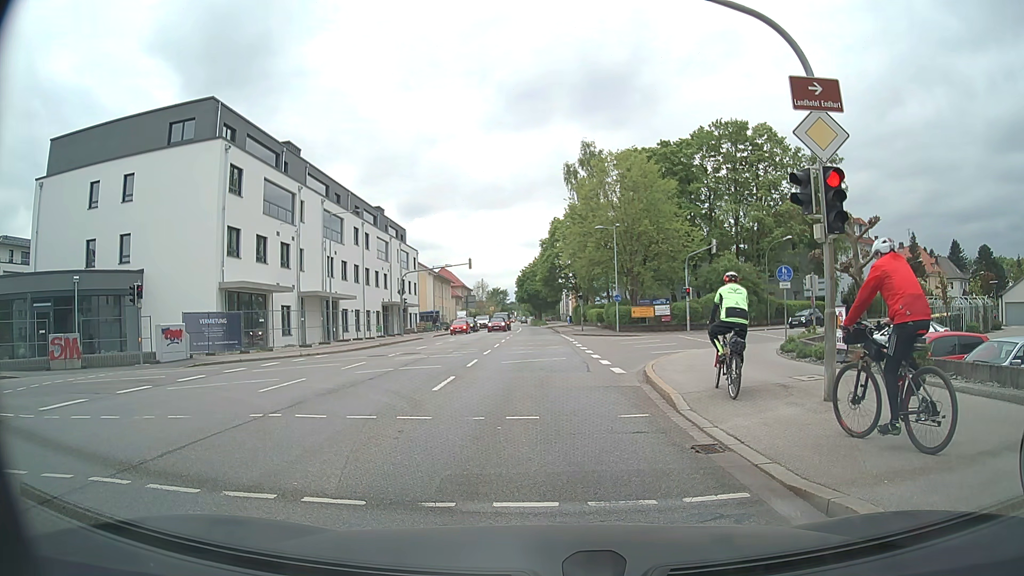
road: secondary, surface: asphalt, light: Day
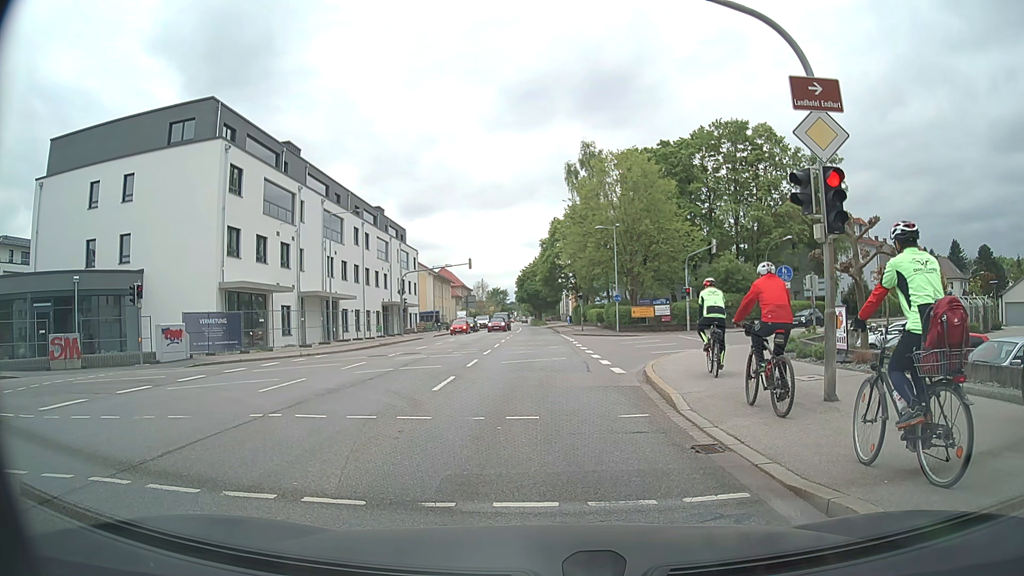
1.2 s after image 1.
(0.0, 0.0) m; 0°
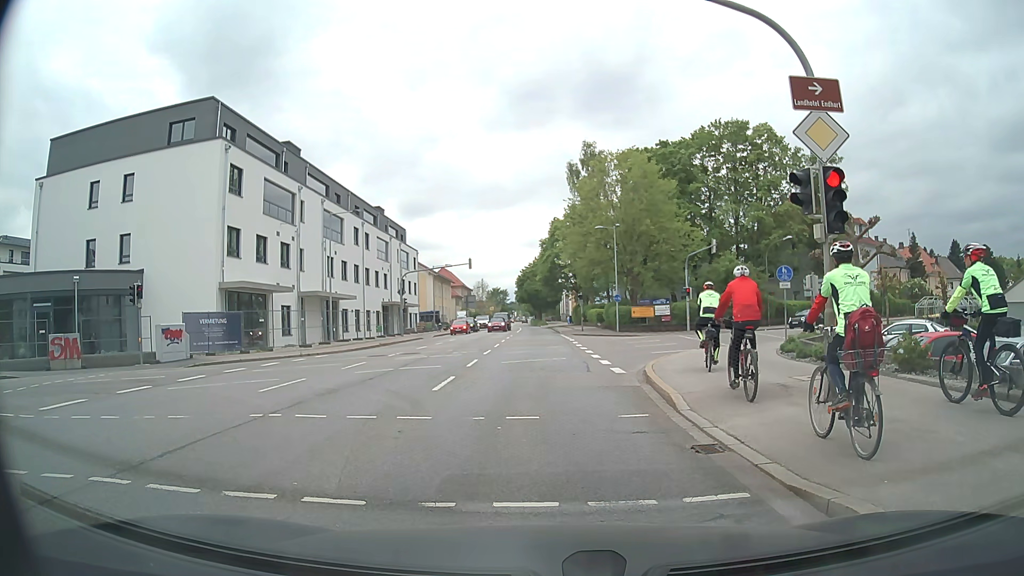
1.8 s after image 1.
(0.0, 0.0) m; 0°
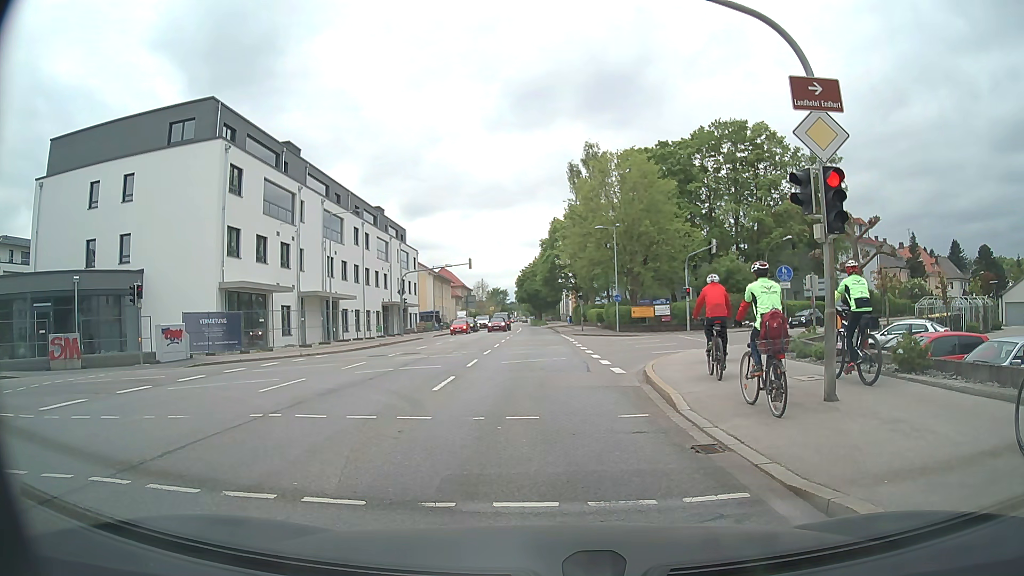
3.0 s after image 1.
(0.0, 0.0) m; 0°
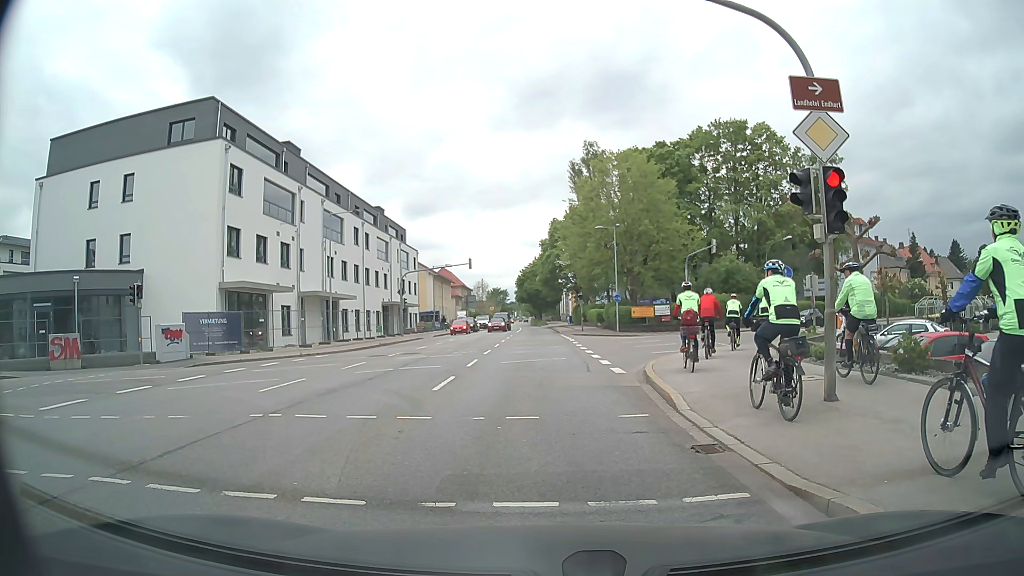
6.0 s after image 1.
(0.0, 0.0) m; 0°
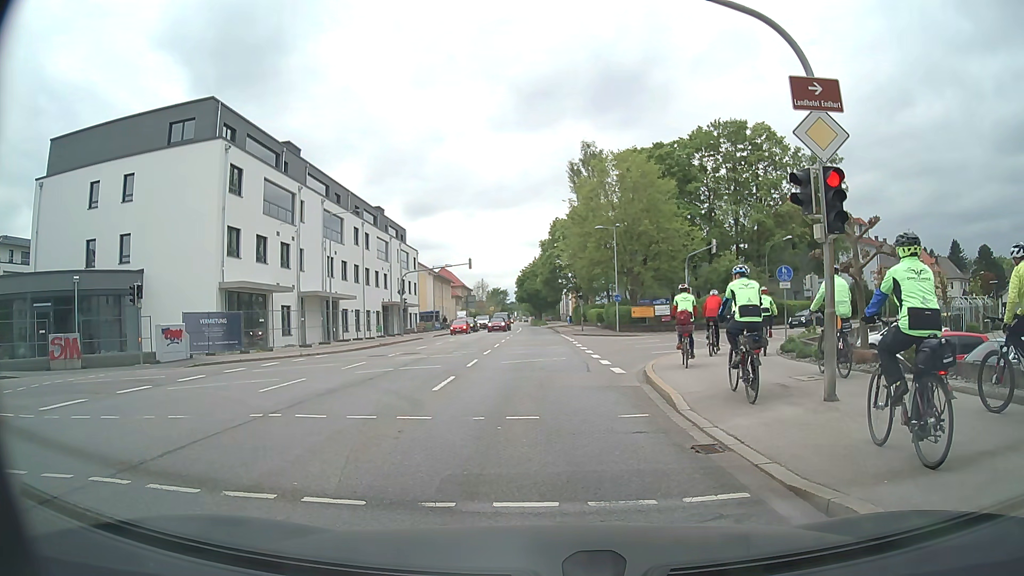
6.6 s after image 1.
(0.0, 0.0) m; 0°
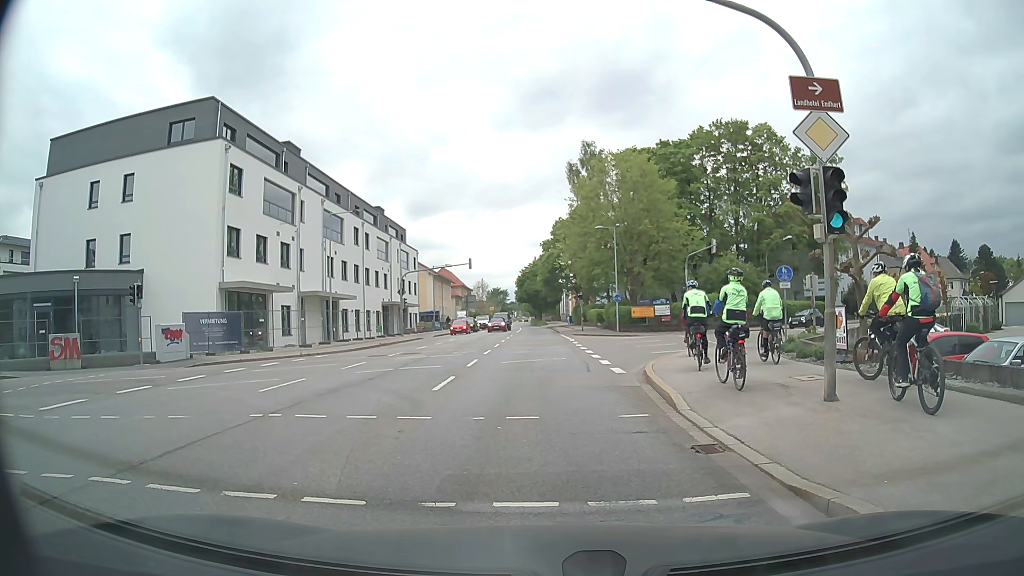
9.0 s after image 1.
(0.0, 0.0) m; 0°
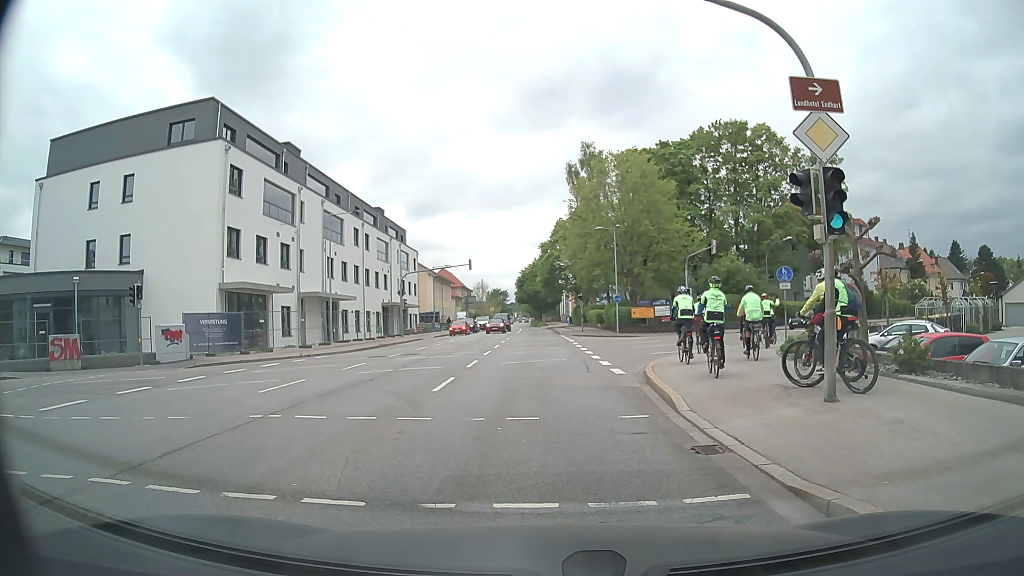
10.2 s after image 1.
(0.0, 0.0) m; 0°
